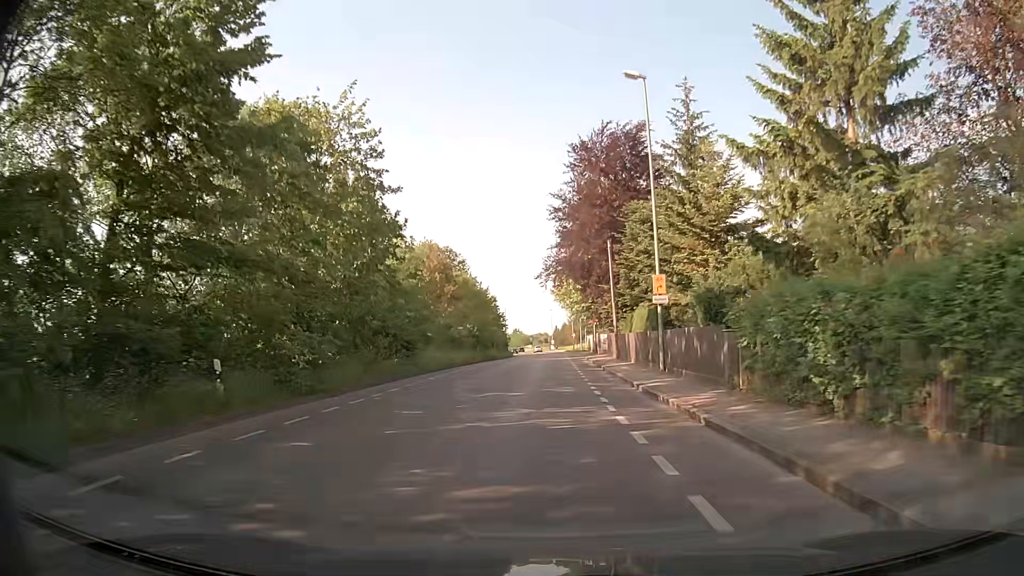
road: tertiary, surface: asphalt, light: Day
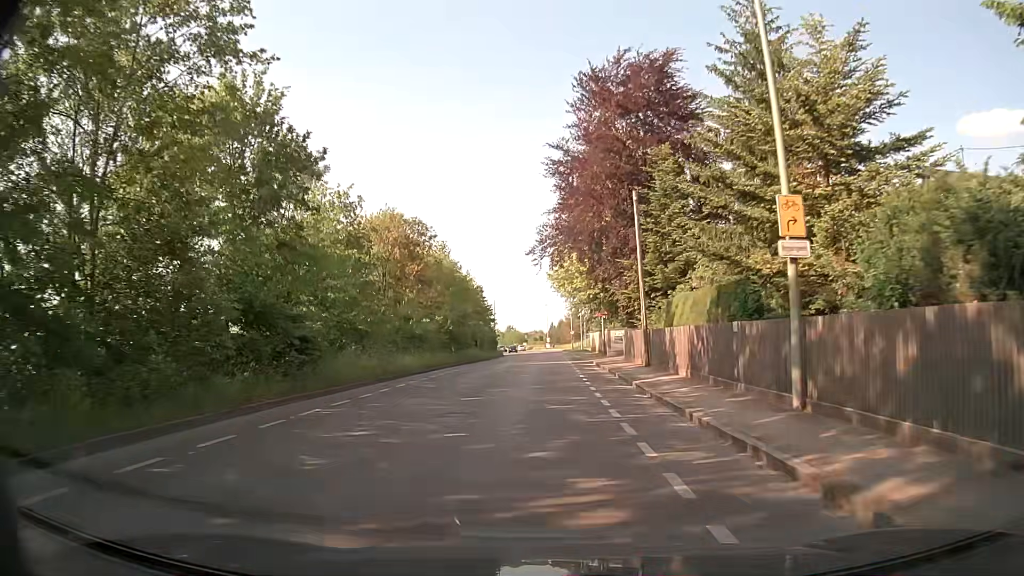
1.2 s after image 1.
(+0.1, +13.0) m; 0°
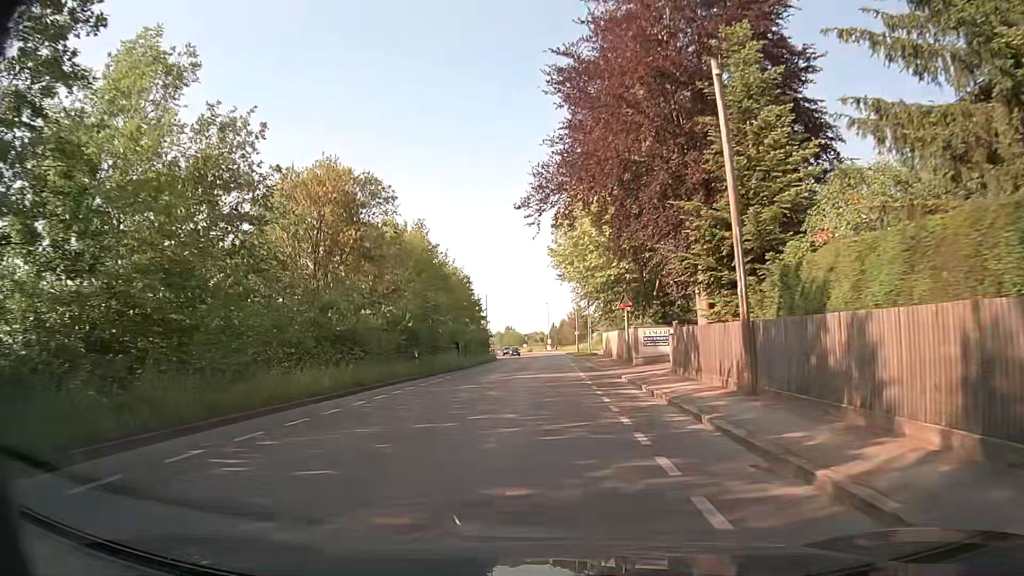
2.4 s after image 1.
(0.0, +13.2) m; 0°
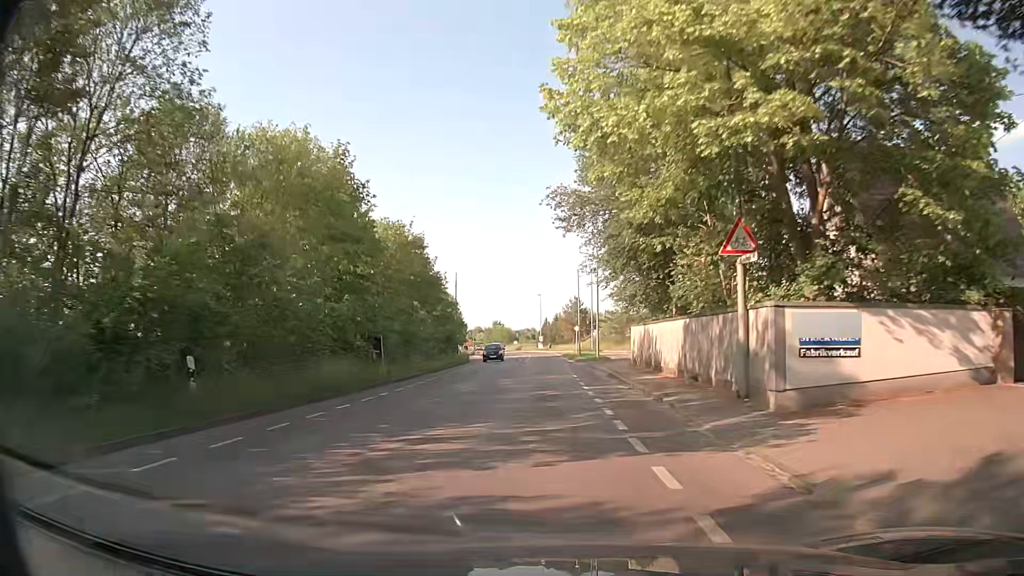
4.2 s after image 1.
(0.0, +20.8) m; 0°
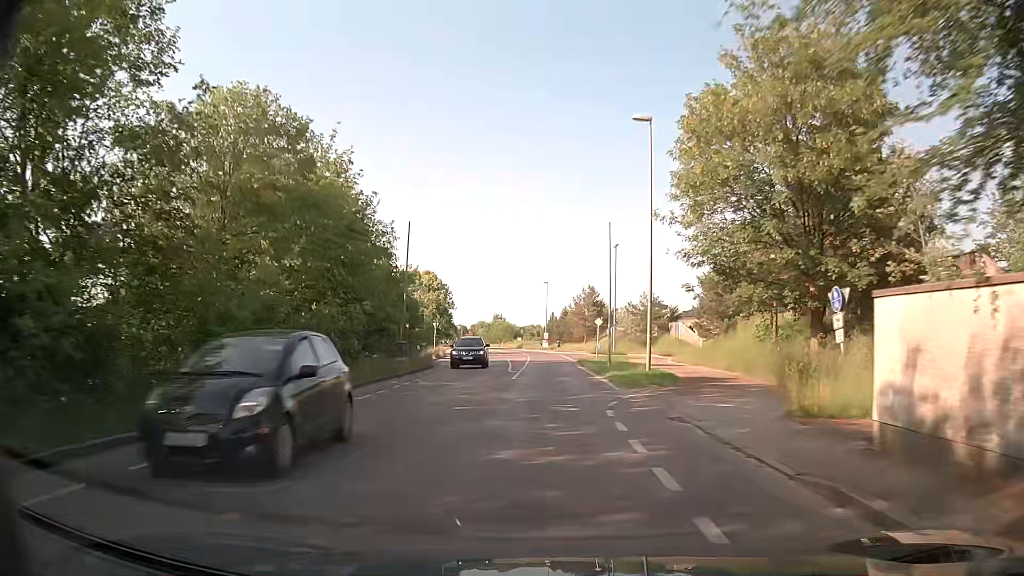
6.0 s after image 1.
(+0.2, +22.2) m; 0°
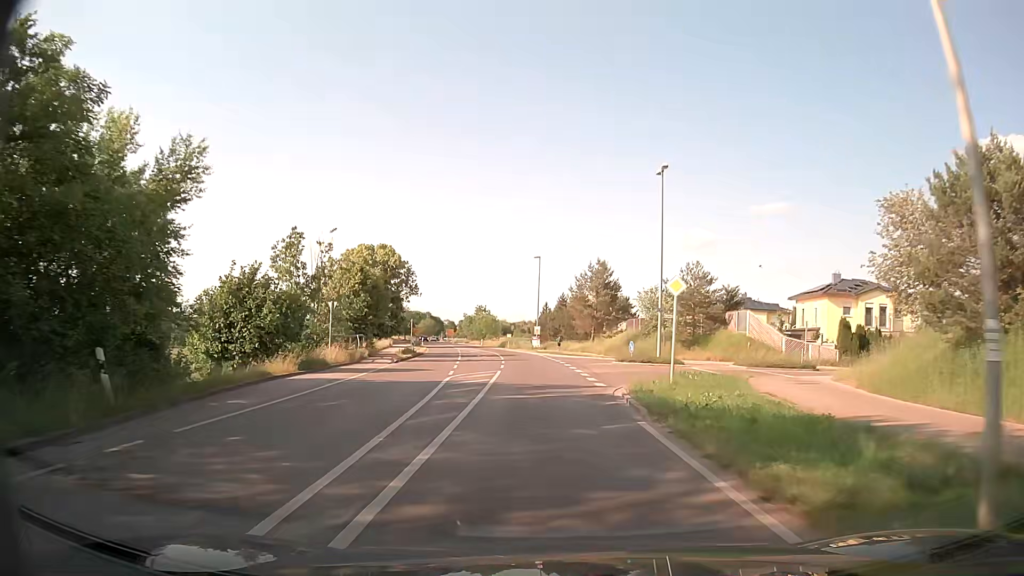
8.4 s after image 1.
(+0.3, +29.6) m; +1°
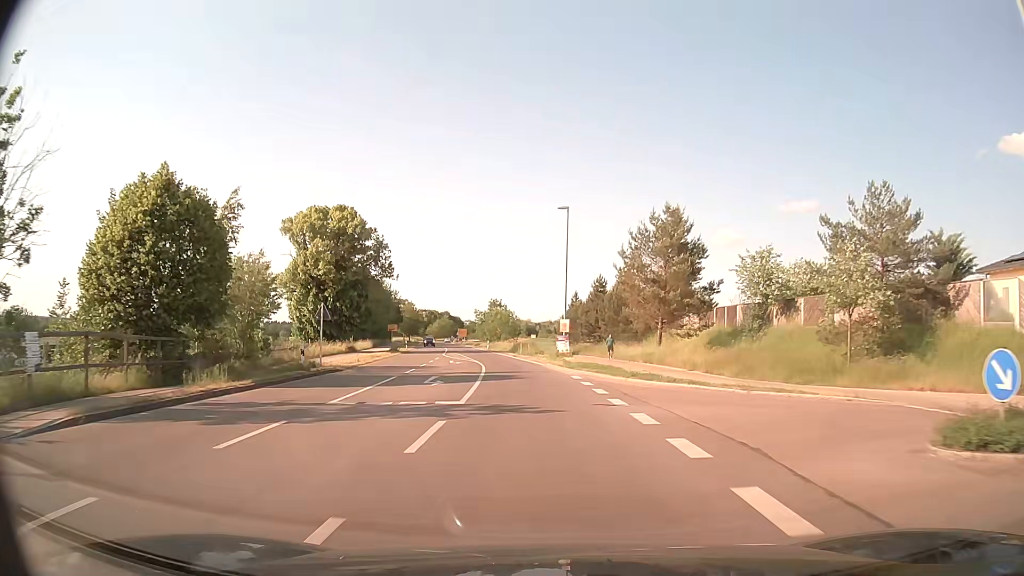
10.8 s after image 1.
(-0.5, +29.7) m; -2°
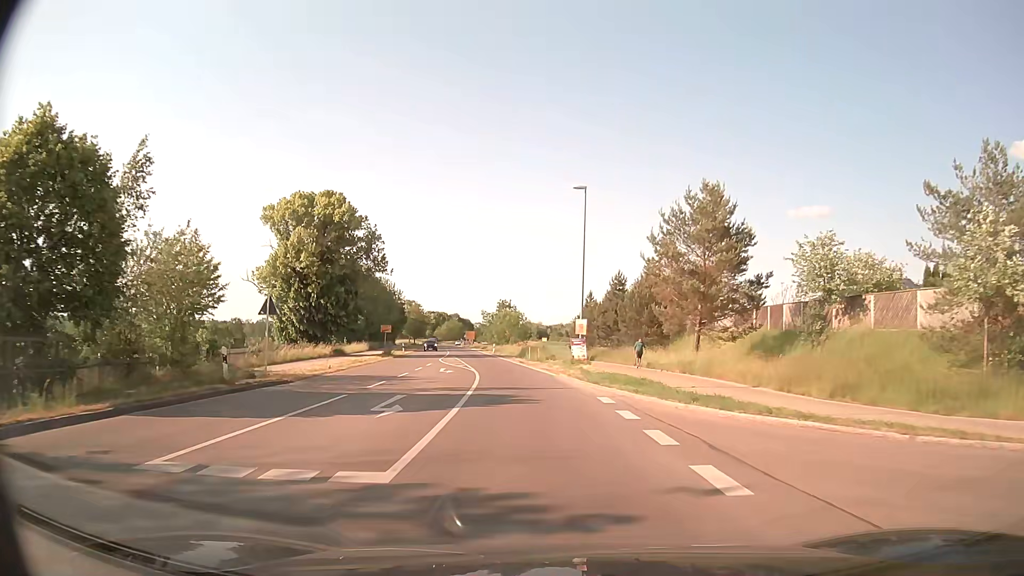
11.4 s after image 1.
(-0.1, +7.6) m; -1°
(0, +10) (-1, +20) (-1, +30) (-3, +40) (-4, +50) (-6, +60) (-7, +70) (-9, +79) (-11, +89) (-12, +99) m
